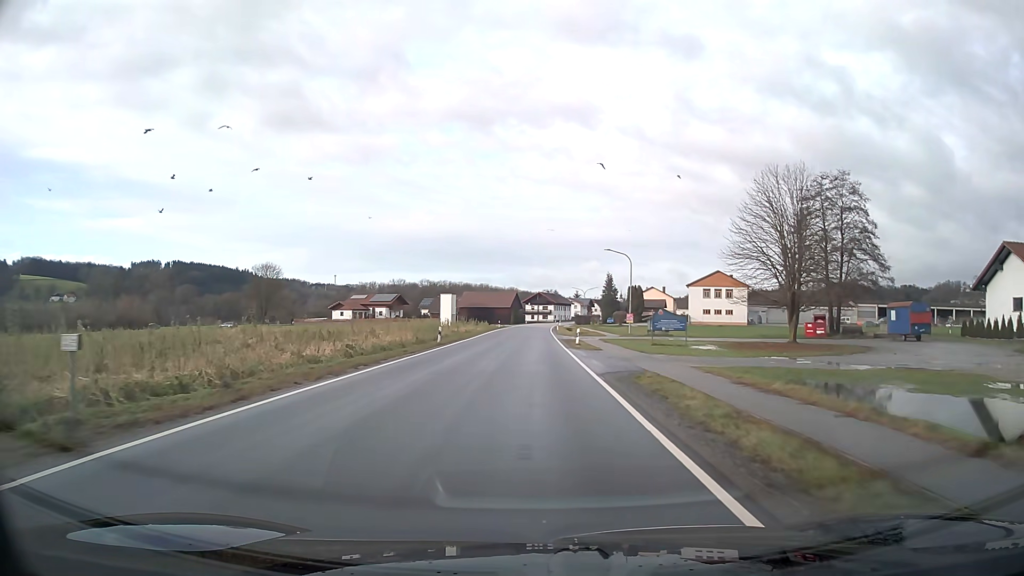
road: secondary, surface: asphalt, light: Day
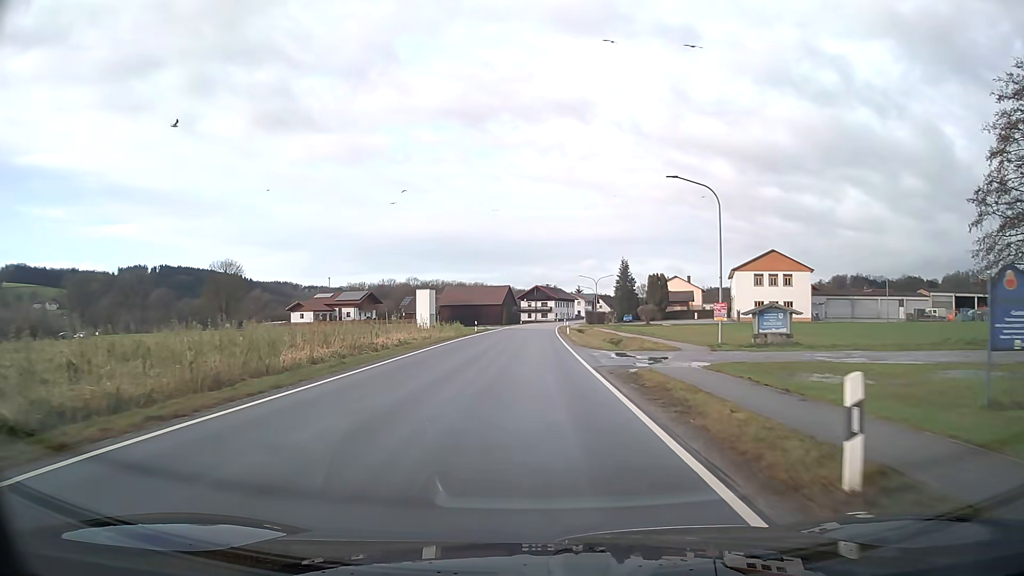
(+0.1, +32.1) m; 0°
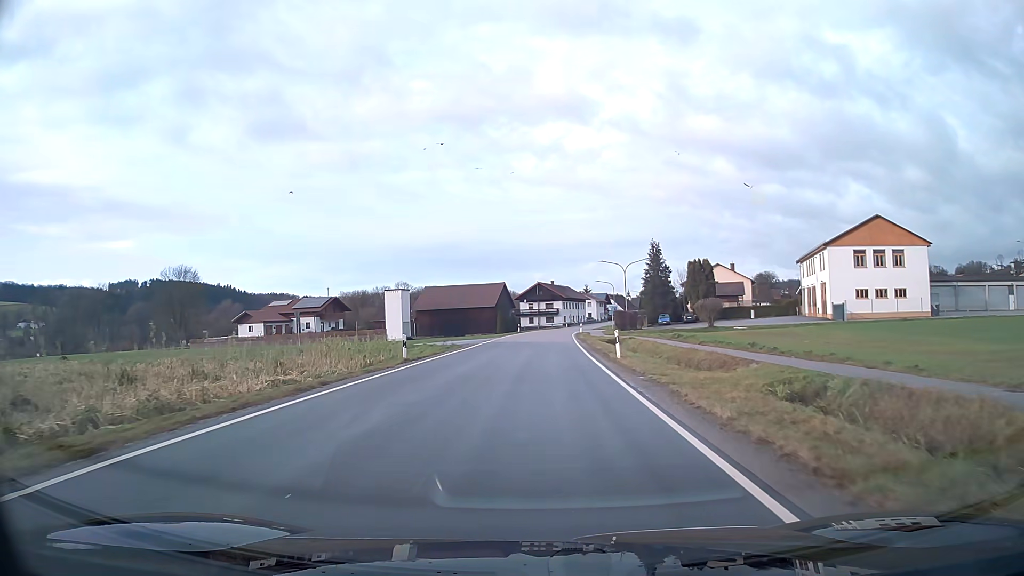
(0.0, +31.9) m; 0°
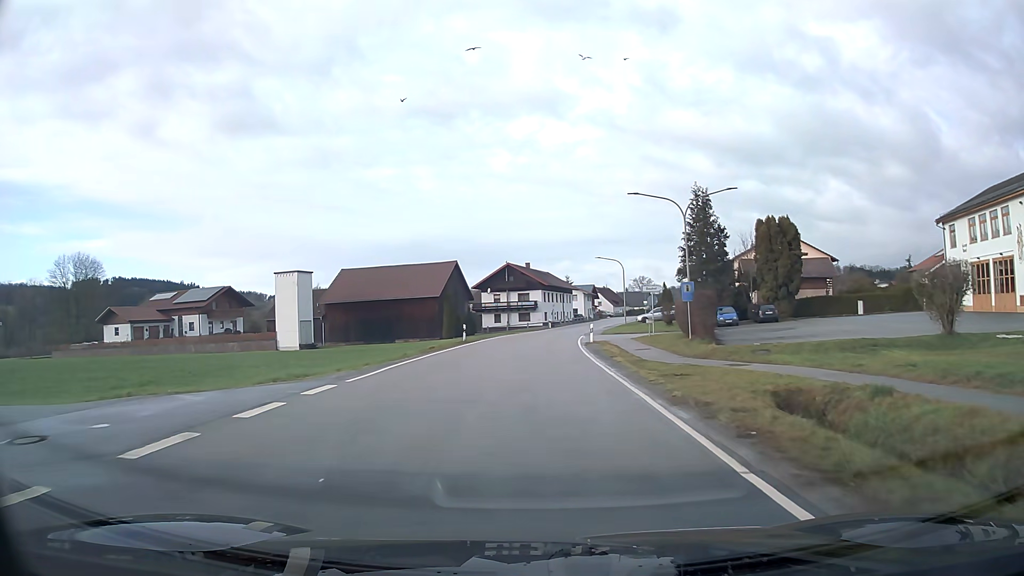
(+0.7, +39.1) m; +2°
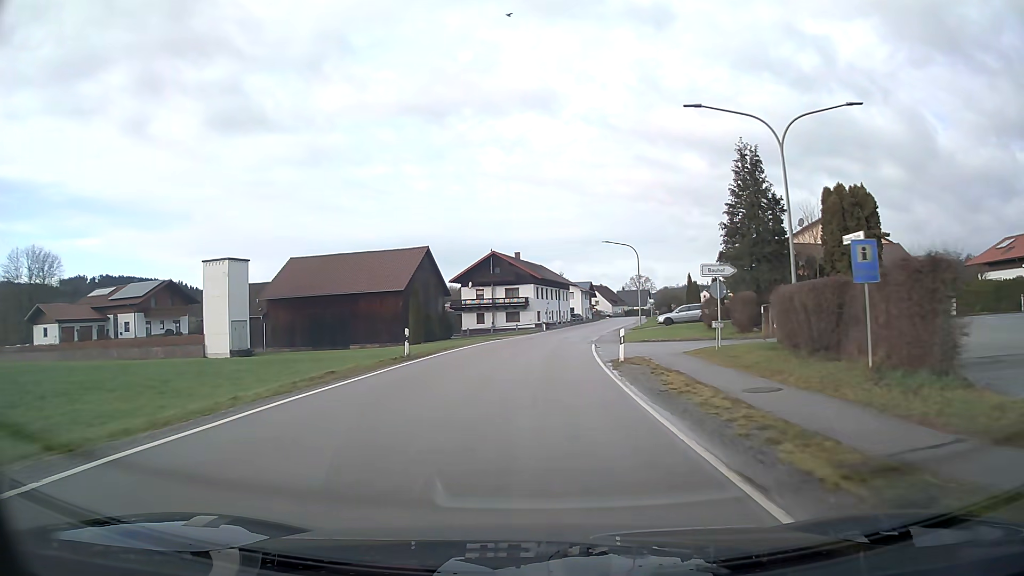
(+0.1, +15.4) m; +1°
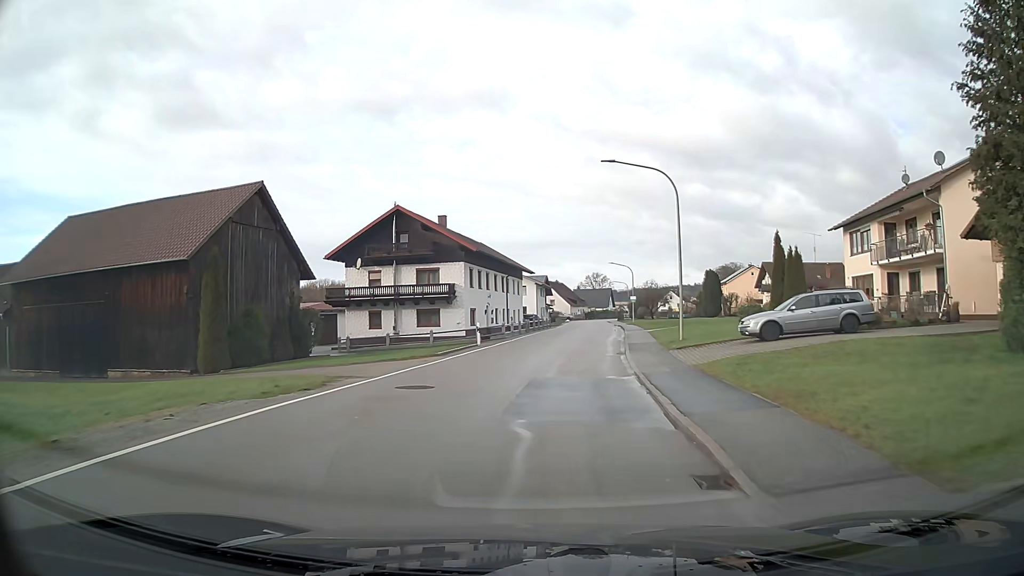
(+1.1, +30.3) m; +5°
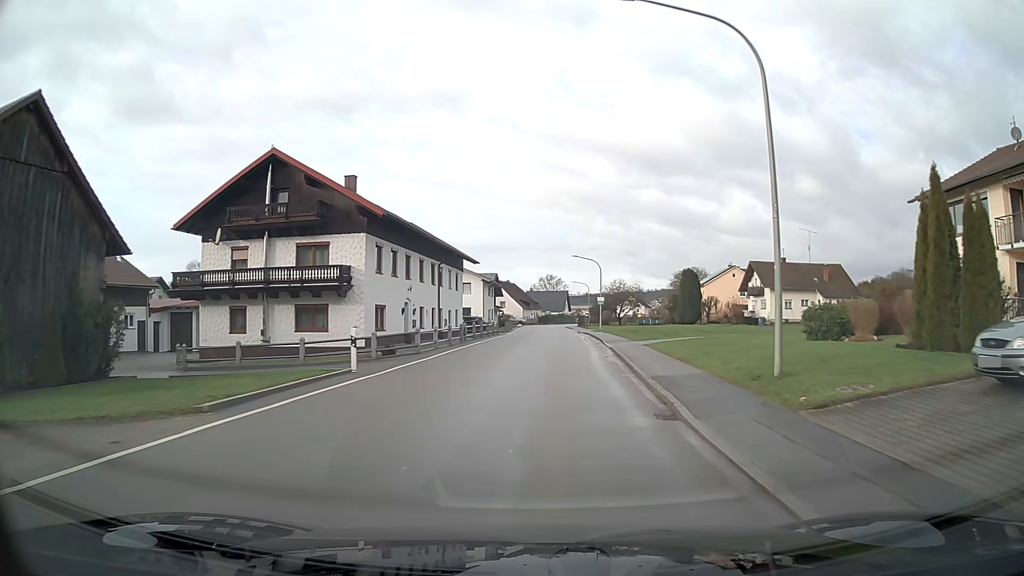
(+0.5, +14.9) m; +4°
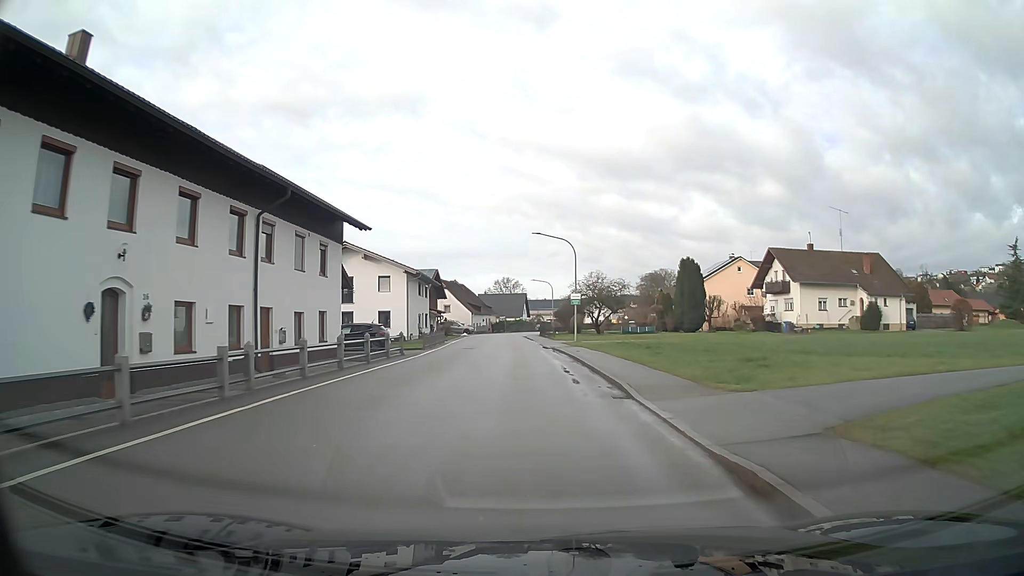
(+0.7, +22.0) m; +3°
